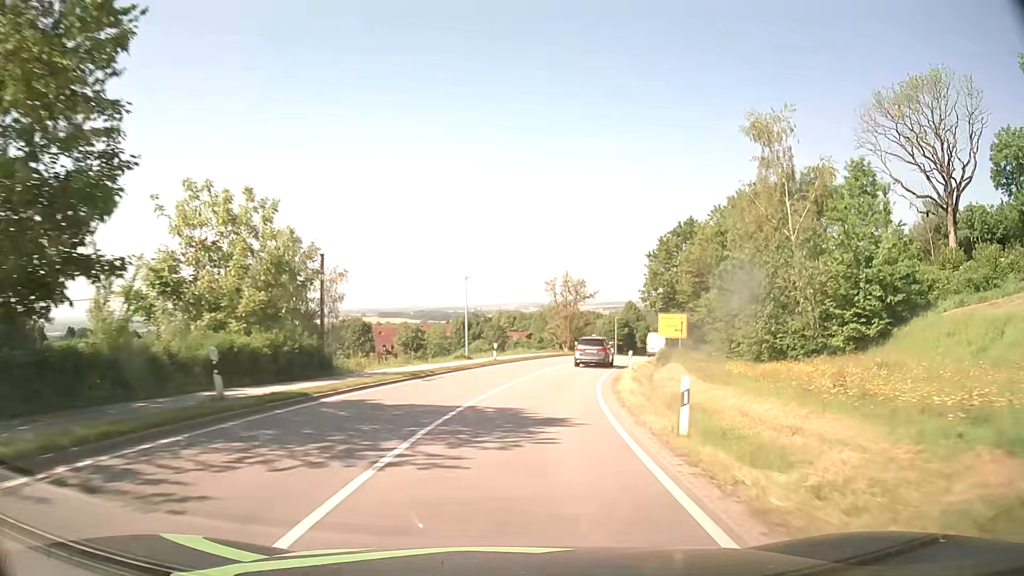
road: secondary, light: Day
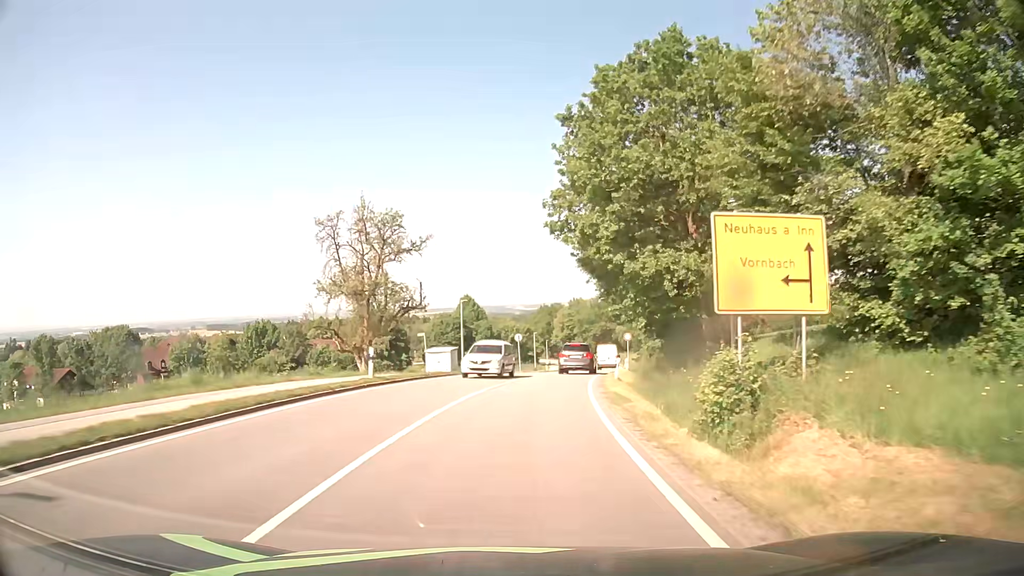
(+4.8, +39.7) m; +14°
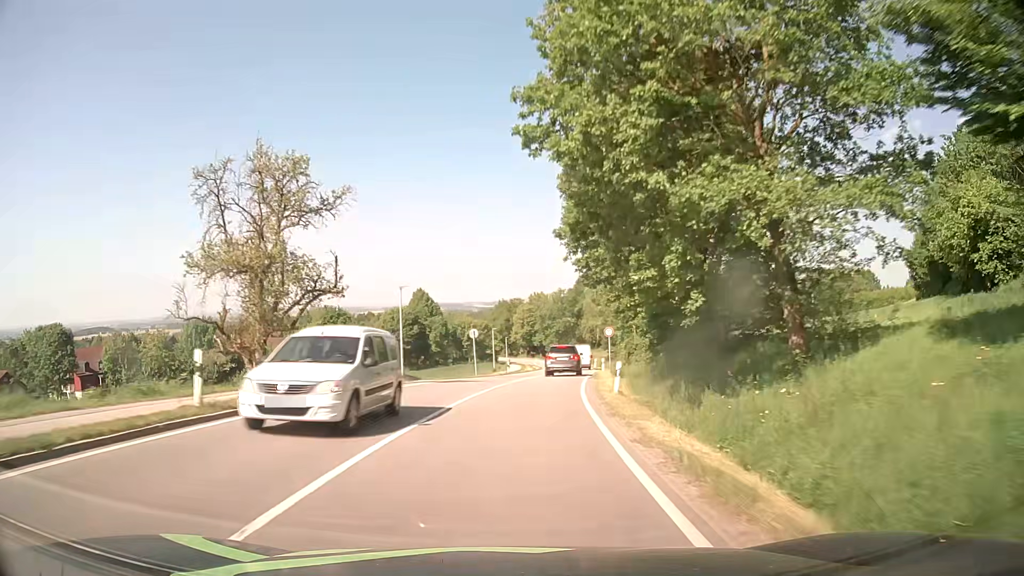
(+0.4, +10.2) m; +4°
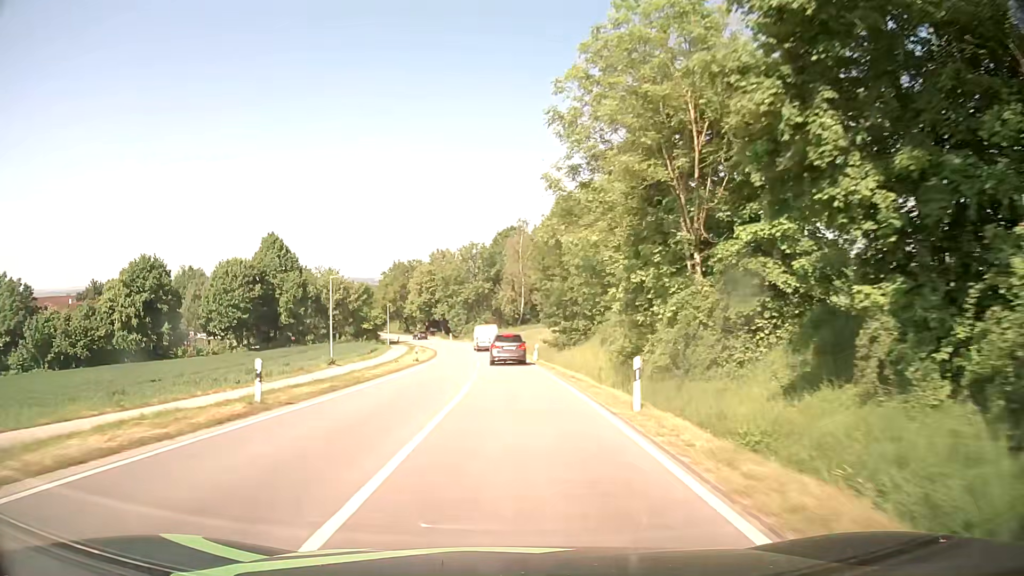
(+3.2, +41.5) m; +7°
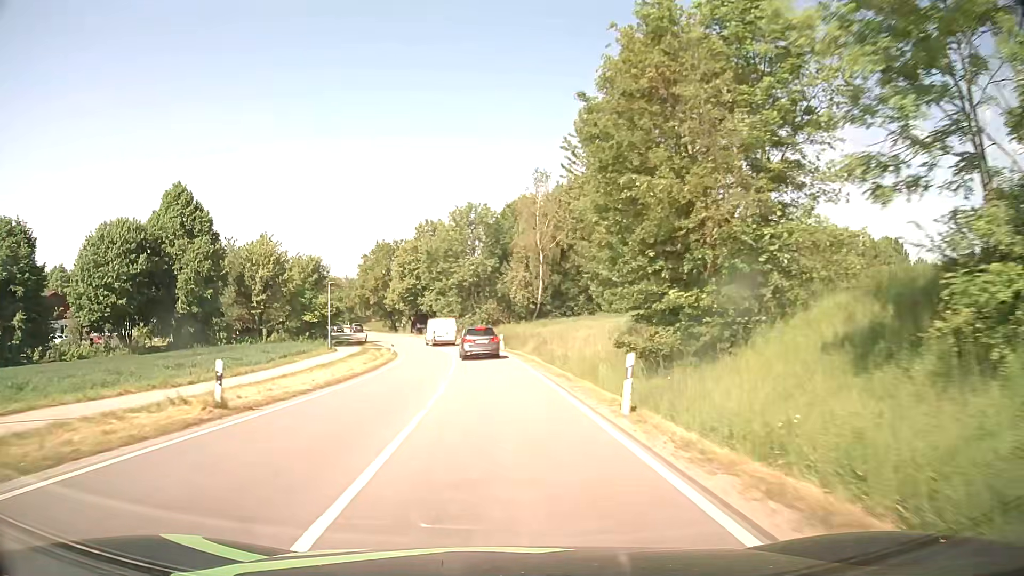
(+0.4, +31.1) m; 0°
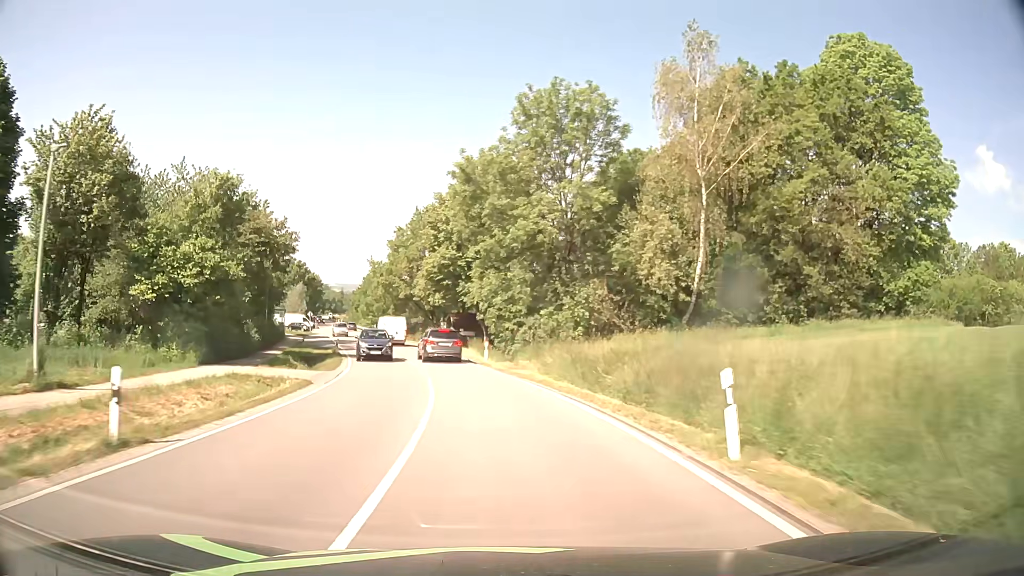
(-1.6, +39.9) m; -6°
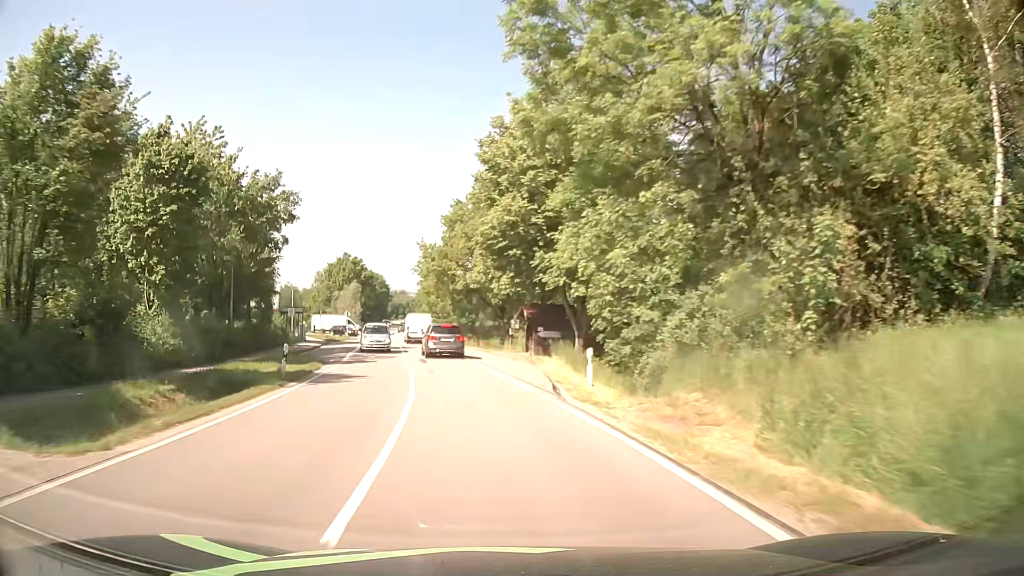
(-1.0, +20.0) m; -7°
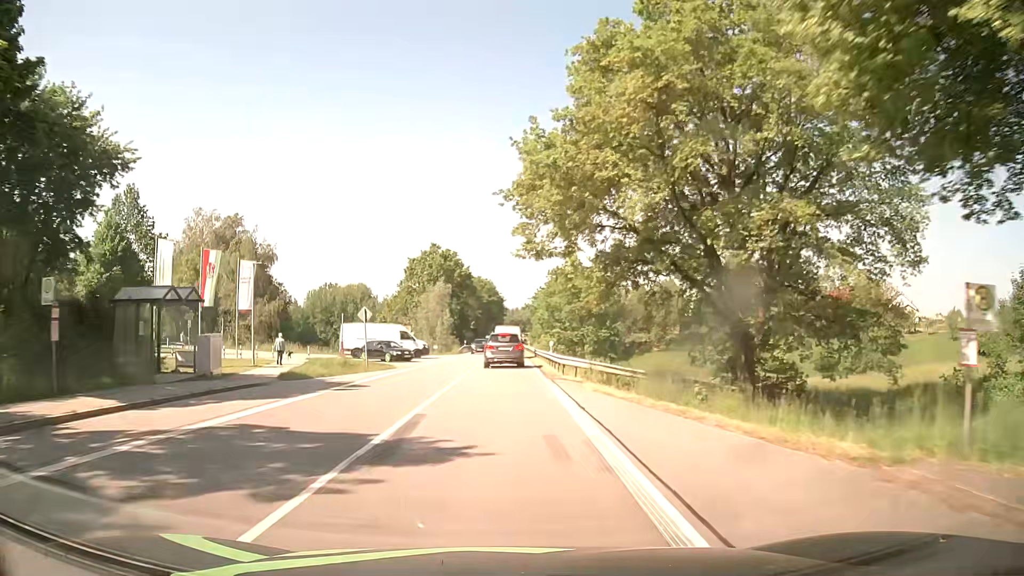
(-4.2, +39.3) m; -11°
(0, +10) (0, +20) (0, +30) (0, +40) (0, +50) (0, +60) (0, +70) (0, +80) (+1, +90) (+1, +100) m
